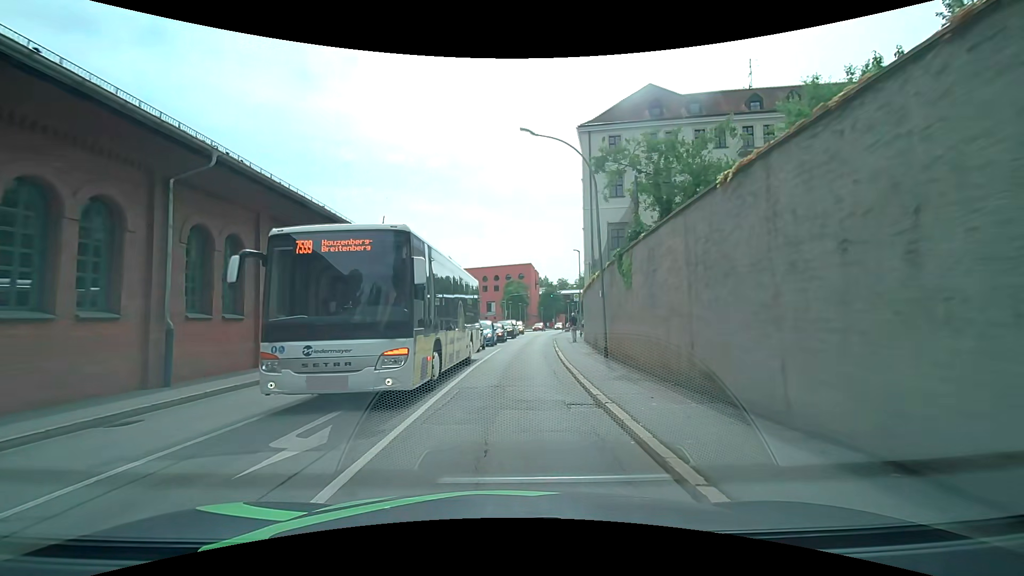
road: tertiary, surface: asphalt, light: Day
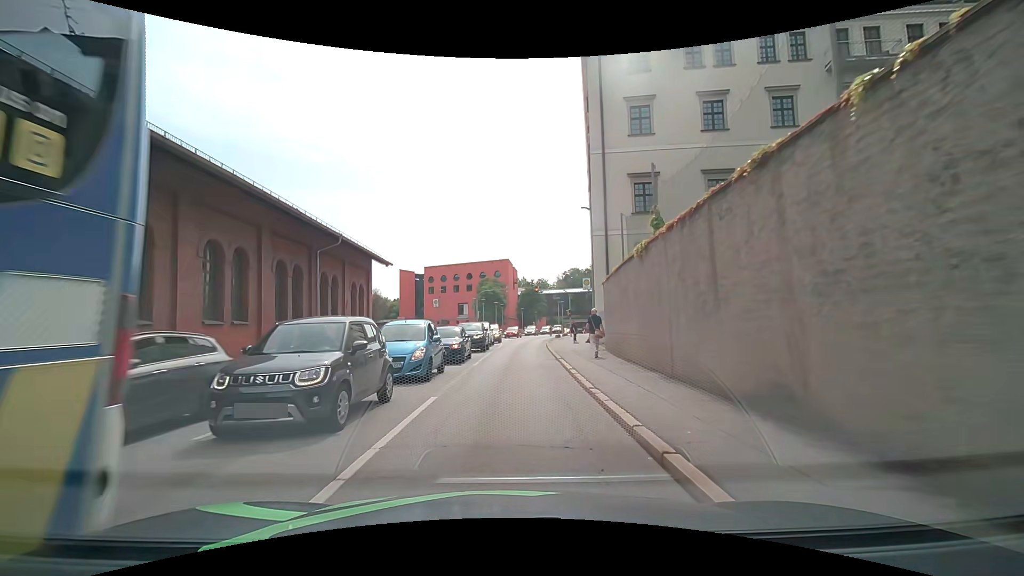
(+0.4, +17.7) m; +3°
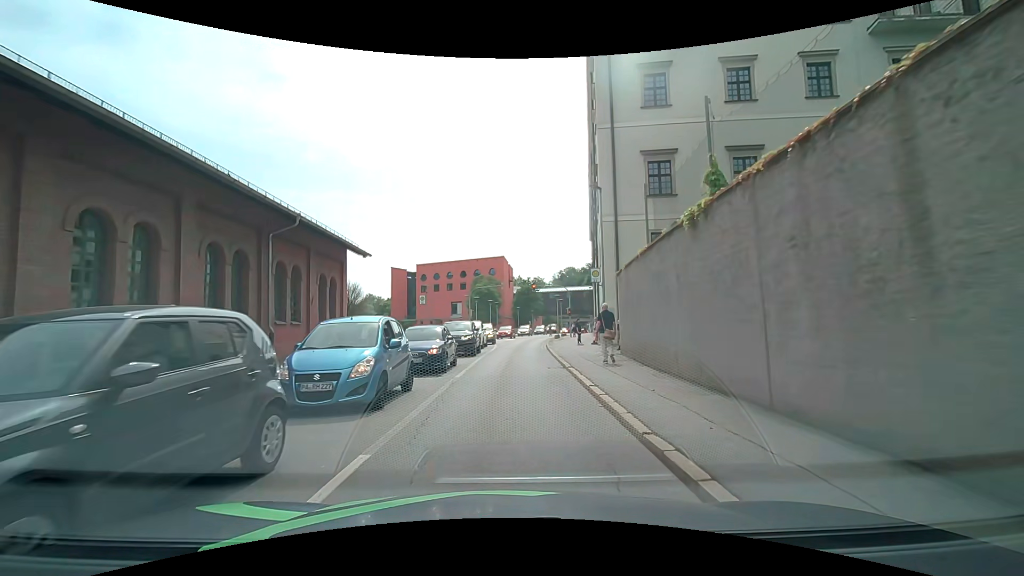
(0.0, +4.4) m; 0°
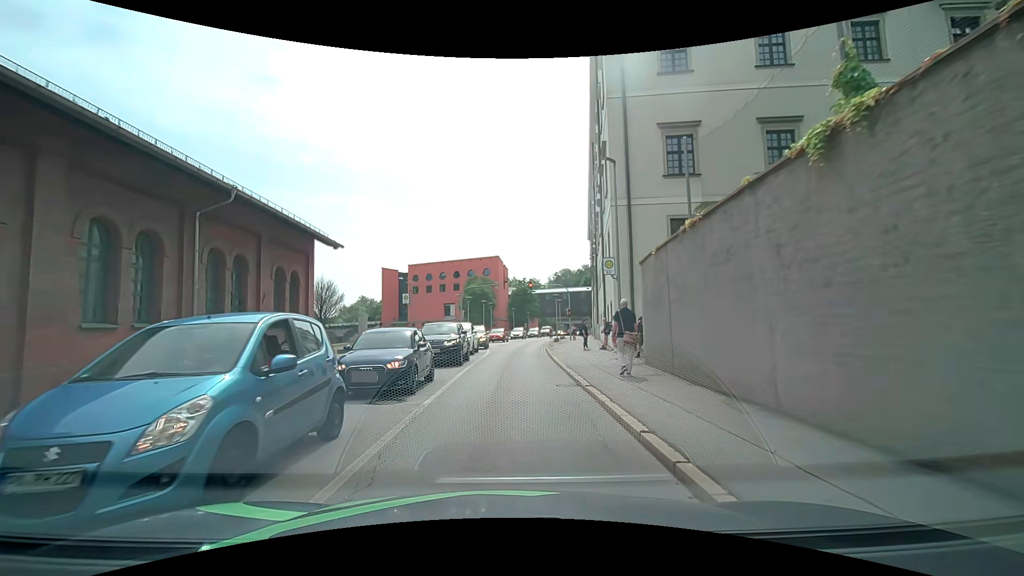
(0.0, +4.3) m; 0°
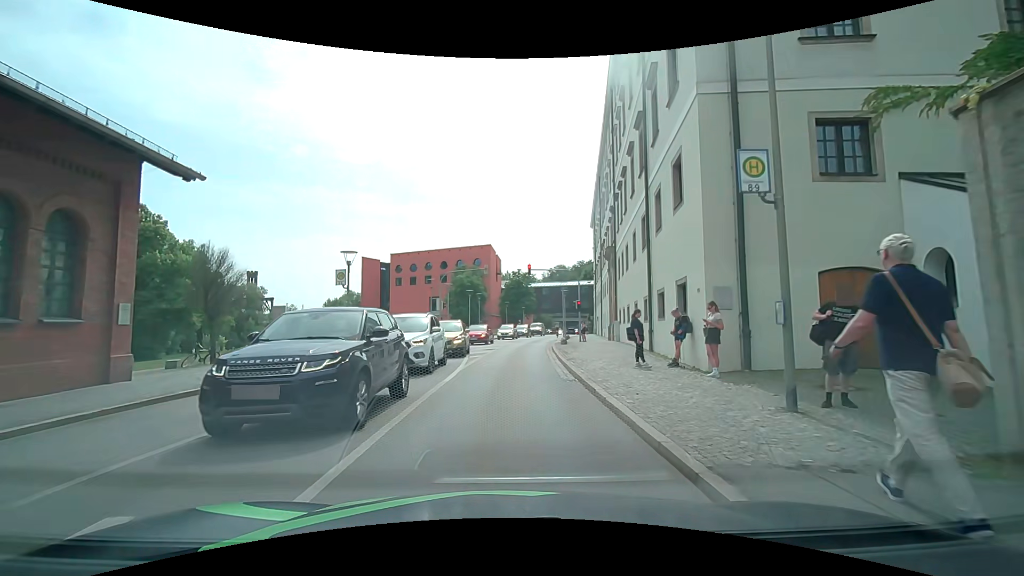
(+0.2, +11.8) m; +2°
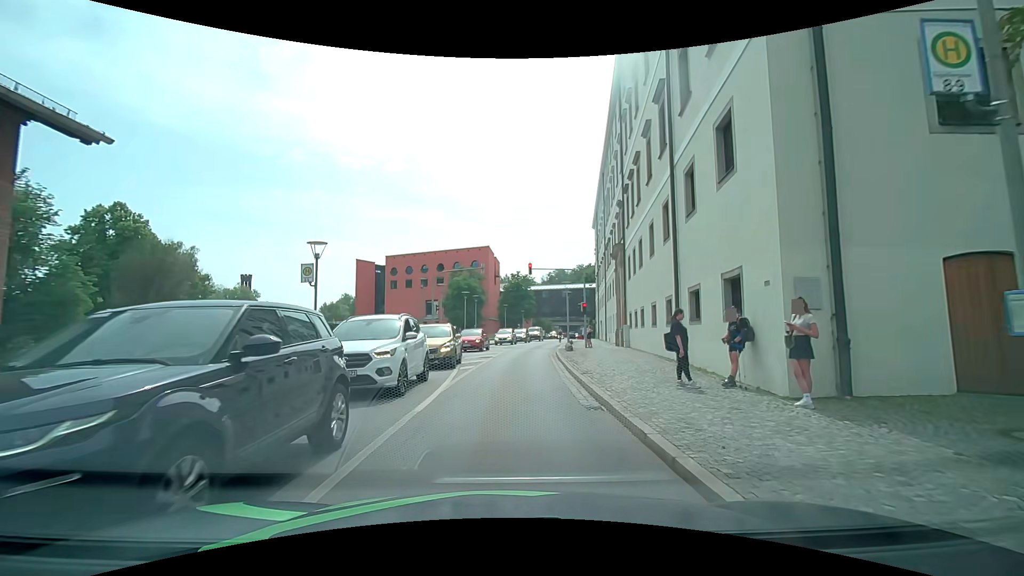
(0.0, +3.5) m; -1°
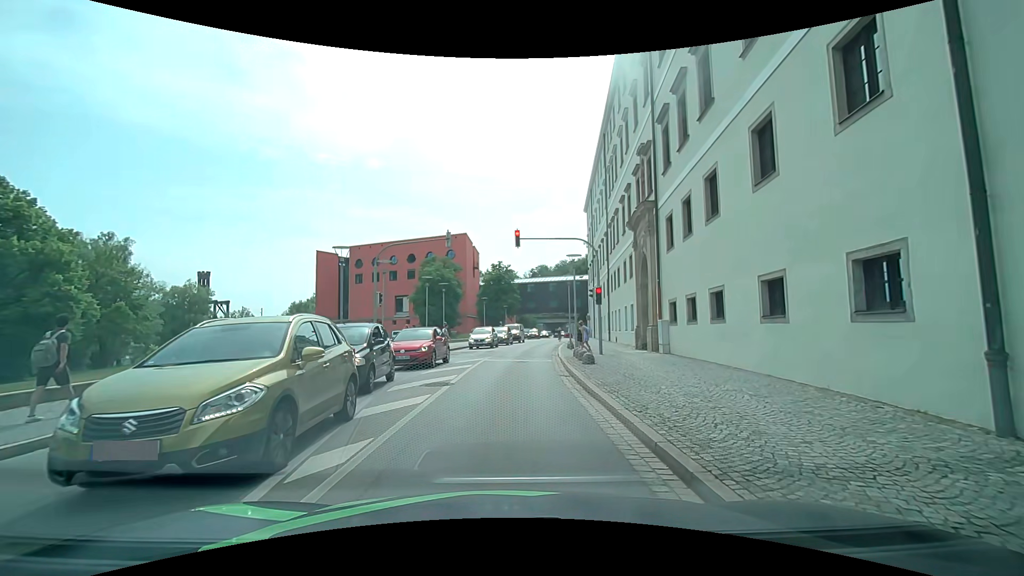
(+0.3, +11.9) m; +2°
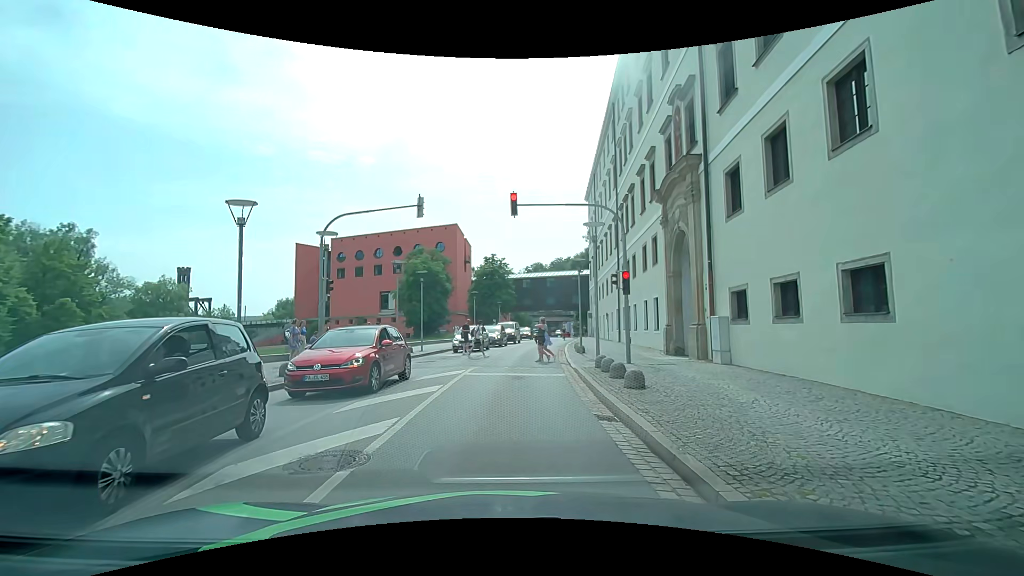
(+0.3, +6.8) m; +2°
